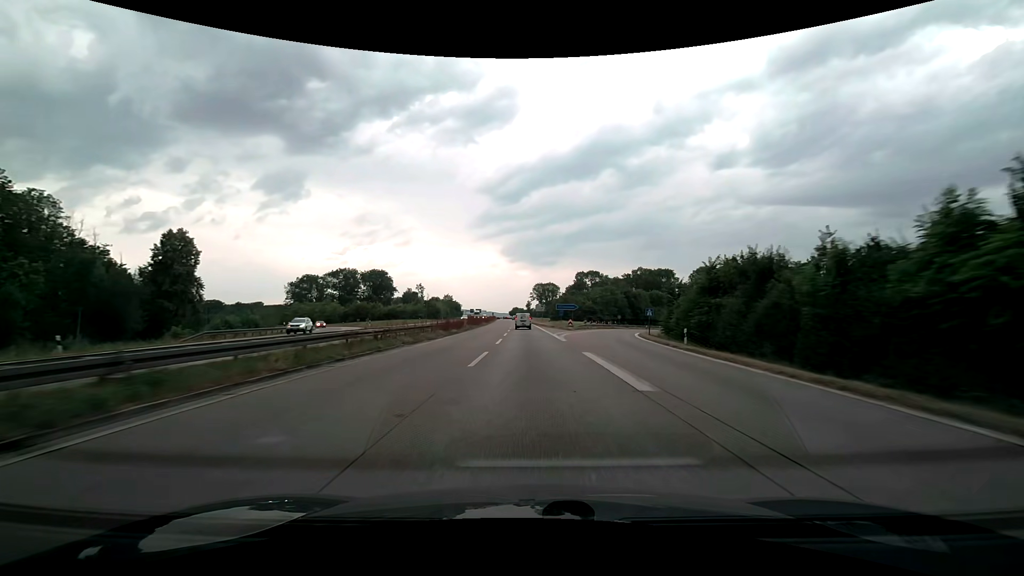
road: trunk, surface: asphalt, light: Day
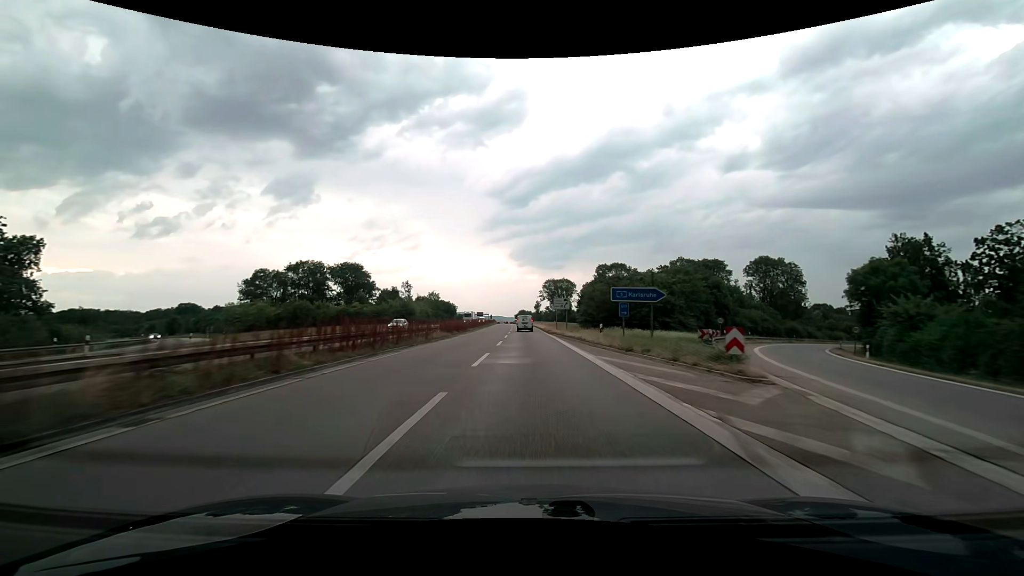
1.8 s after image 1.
(-0.4, +47.4) m; -1°
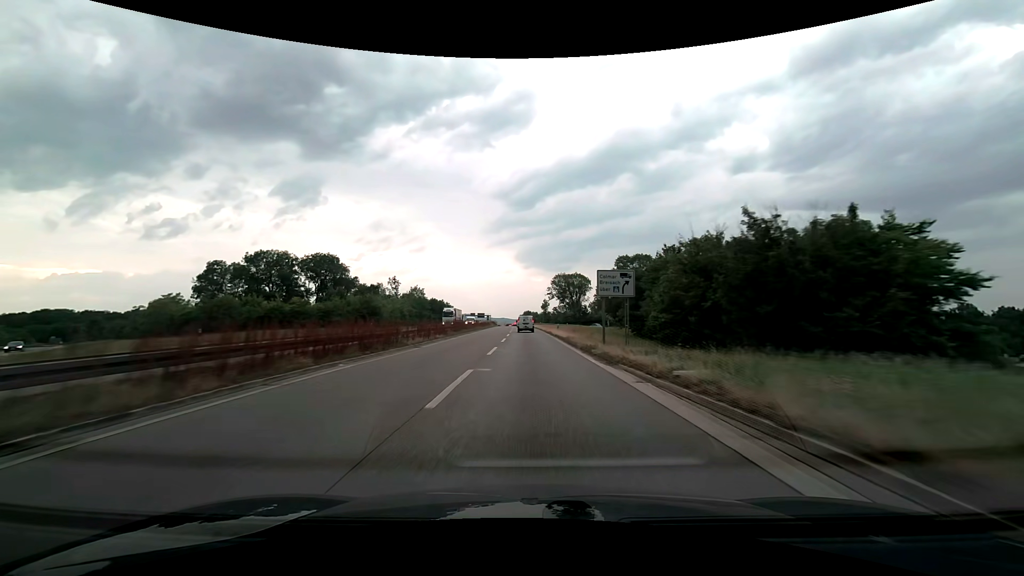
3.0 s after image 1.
(-0.2, +31.4) m; -1°
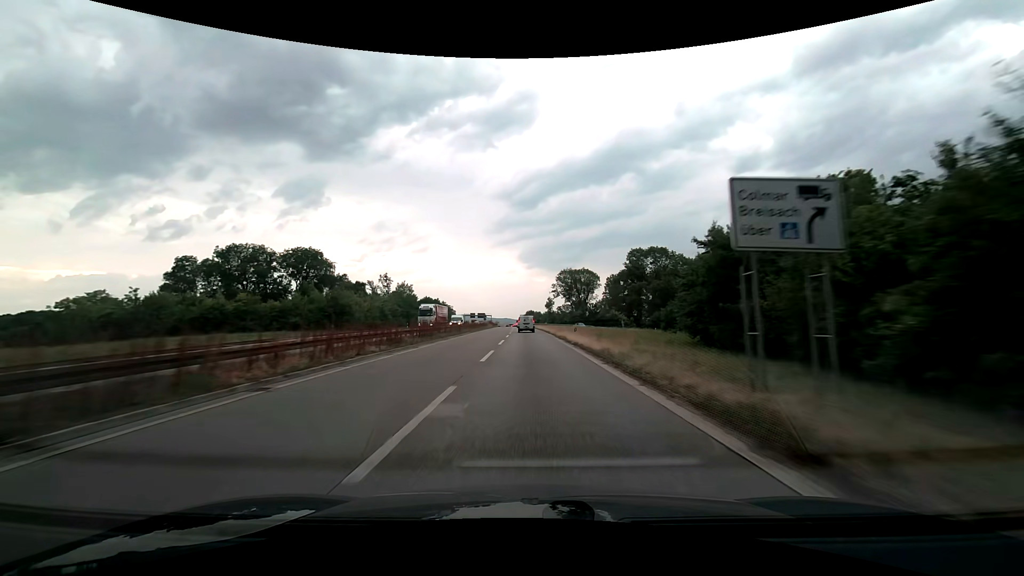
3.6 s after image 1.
(0.0, +15.6) m; 0°
(0, +10) (0, +20) (0, +30) (0, +40) (0, +50) (-1, +60) (-1, +70) (-1, +80) (-2, +90) (-2, +100) m
